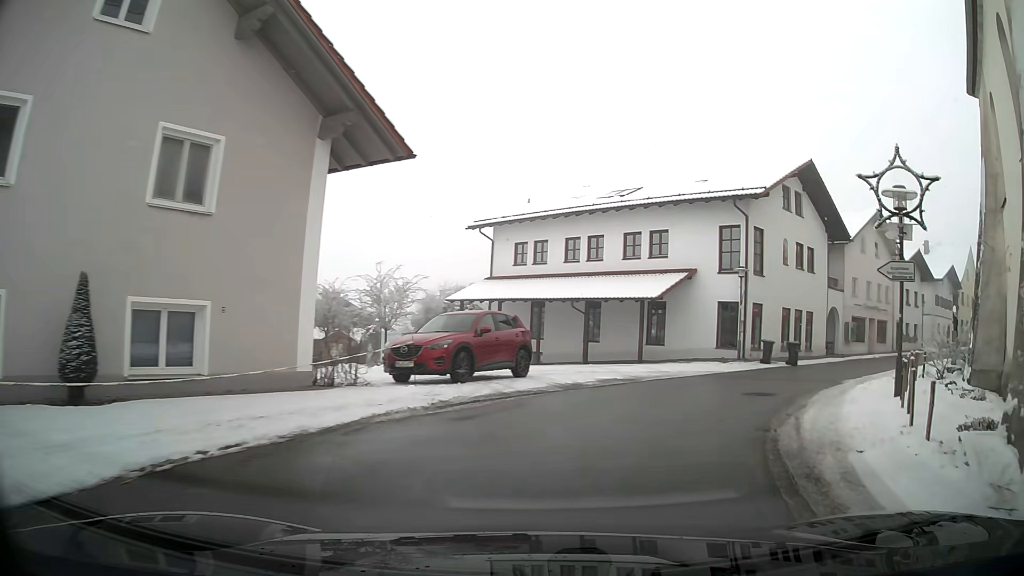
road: tertiary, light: Day
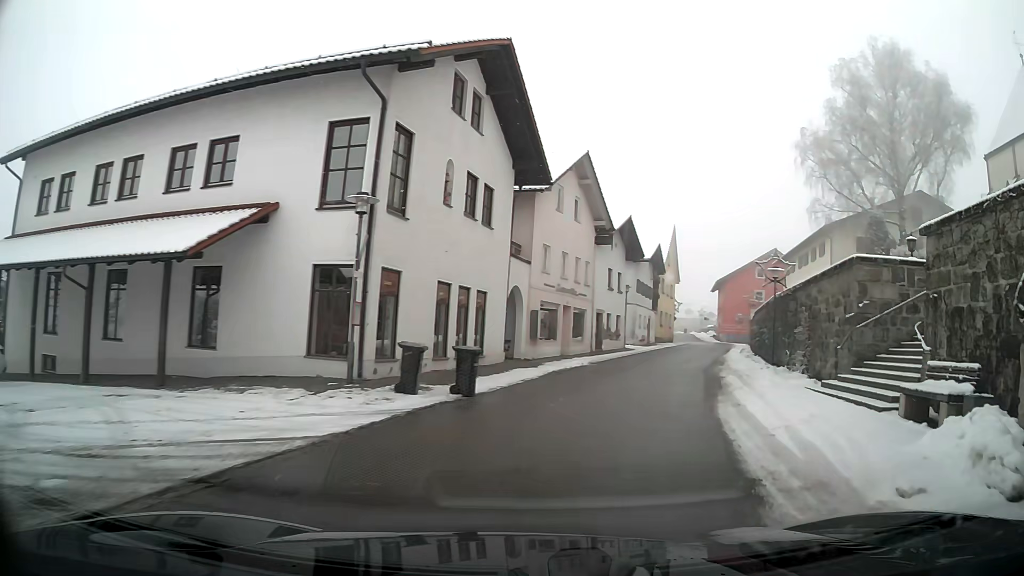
(+3.9, +13.7) m; +32°
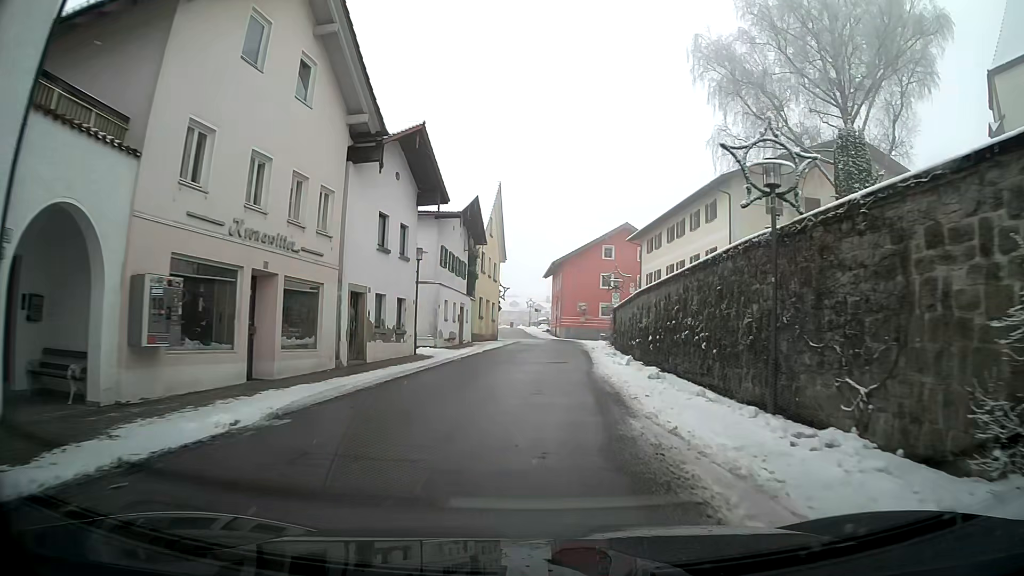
(+2.1, +16.7) m; +11°
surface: asphalt
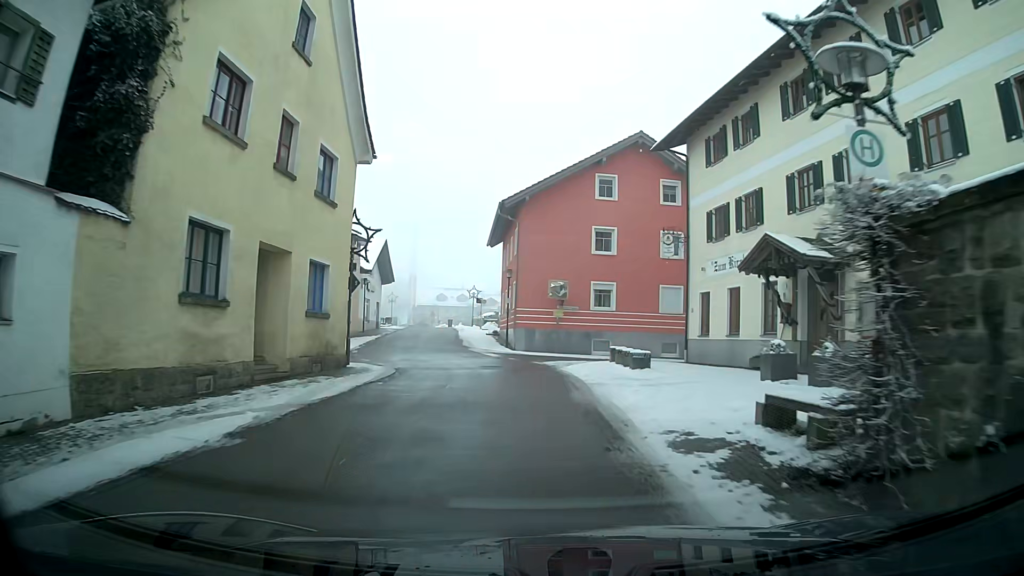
(+1.2, +31.7) m; +3°
